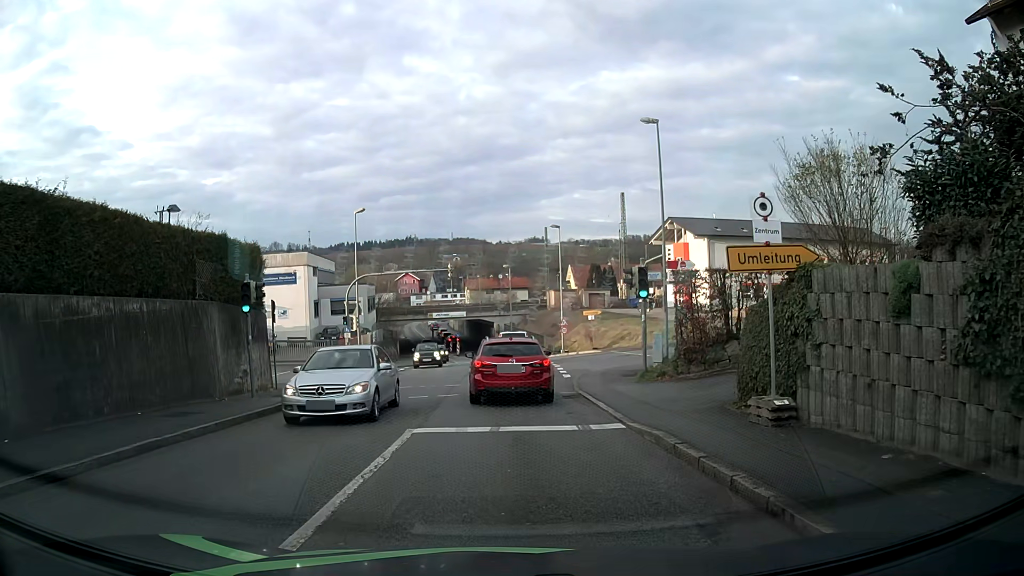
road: tertiary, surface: asphalt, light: Day
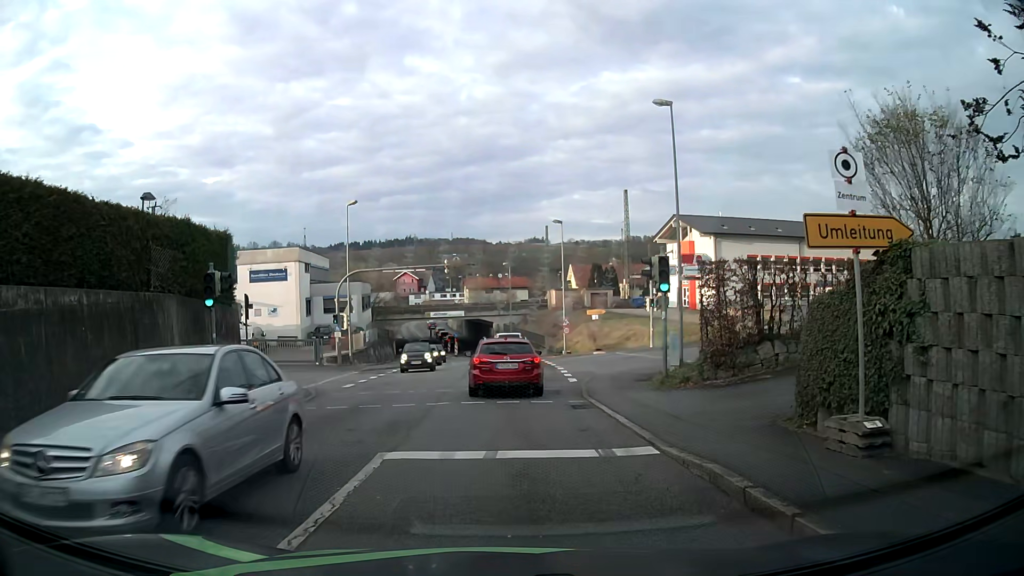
(0.0, +2.5) m; +1°
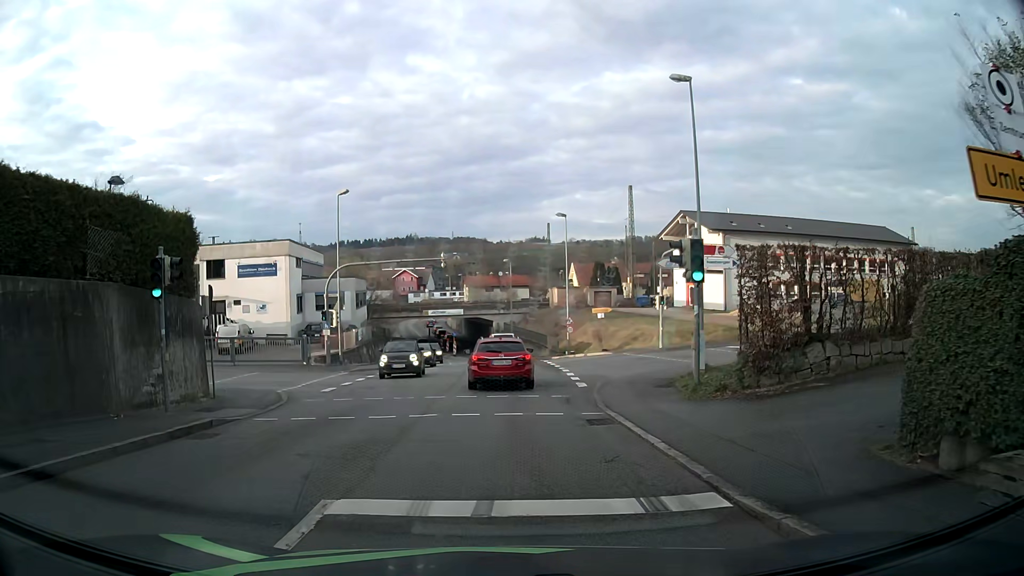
(0.0, +2.7) m; -1°
(0, +10) (0, +20) (-3, +29) (-12, +31) (-22, +29) (-32, +28) (-42, +27) (-52, +25) (-62, +24) (-72, +22) m
